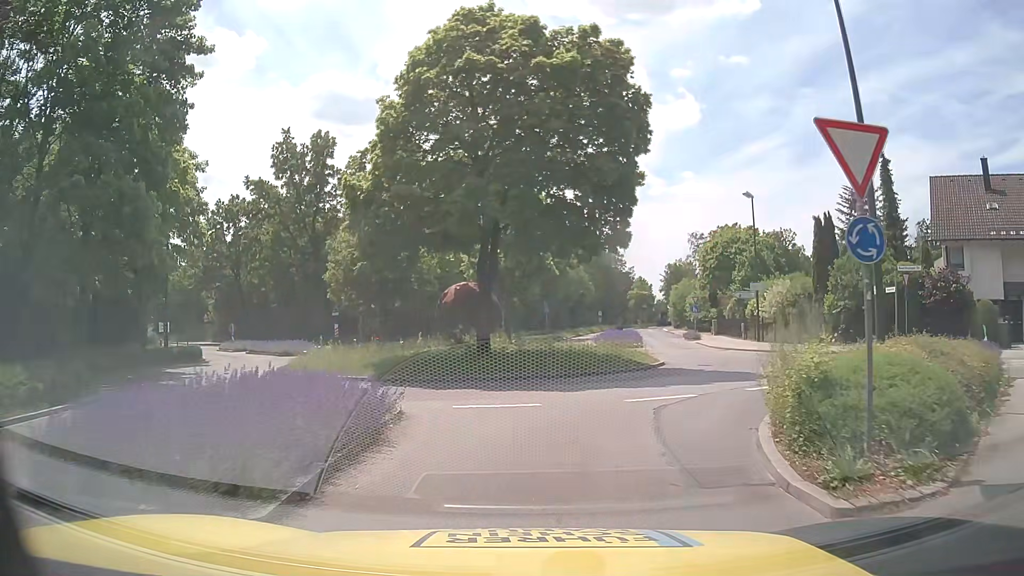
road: tertiary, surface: asphalt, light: Day
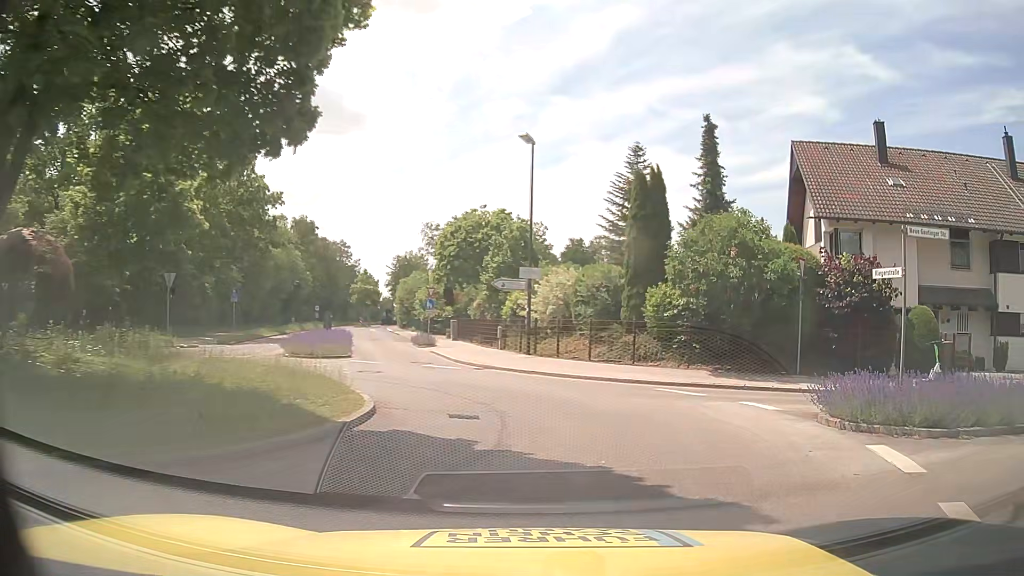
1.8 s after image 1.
(+1.8, +12.8) m; +22°
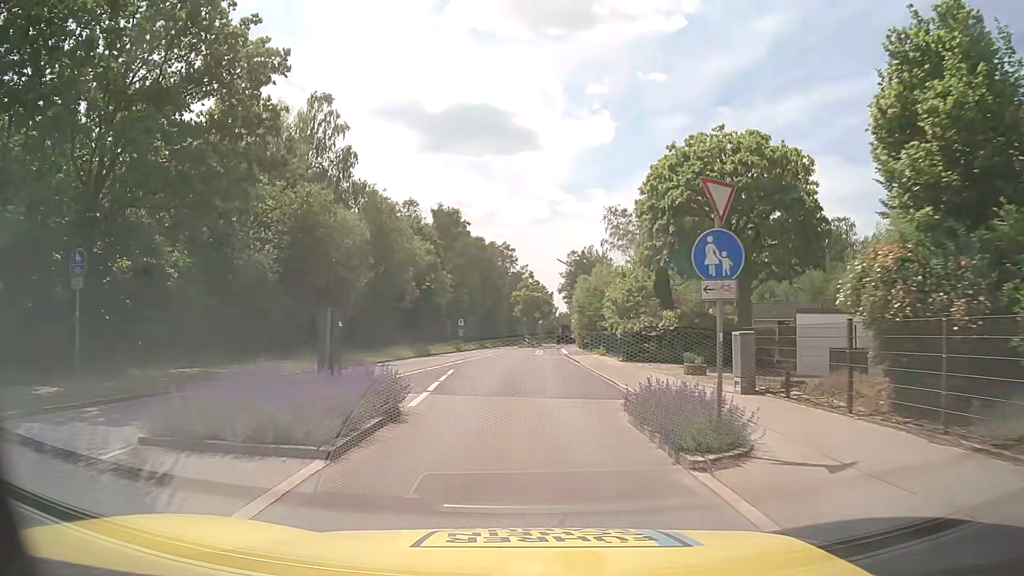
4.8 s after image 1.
(-4.1, +27.5) m; -14°
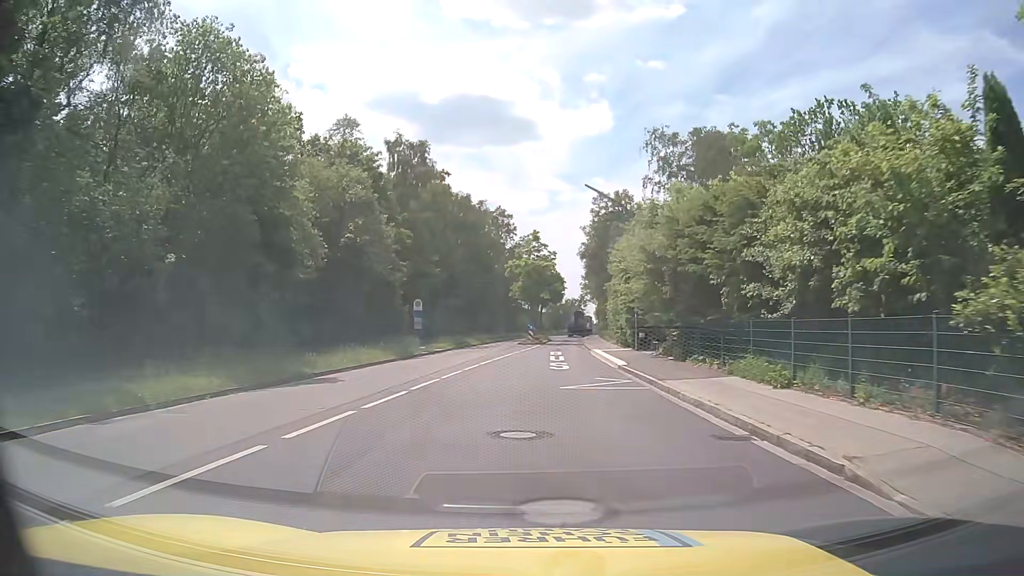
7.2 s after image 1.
(-0.3, +28.6) m; 0°
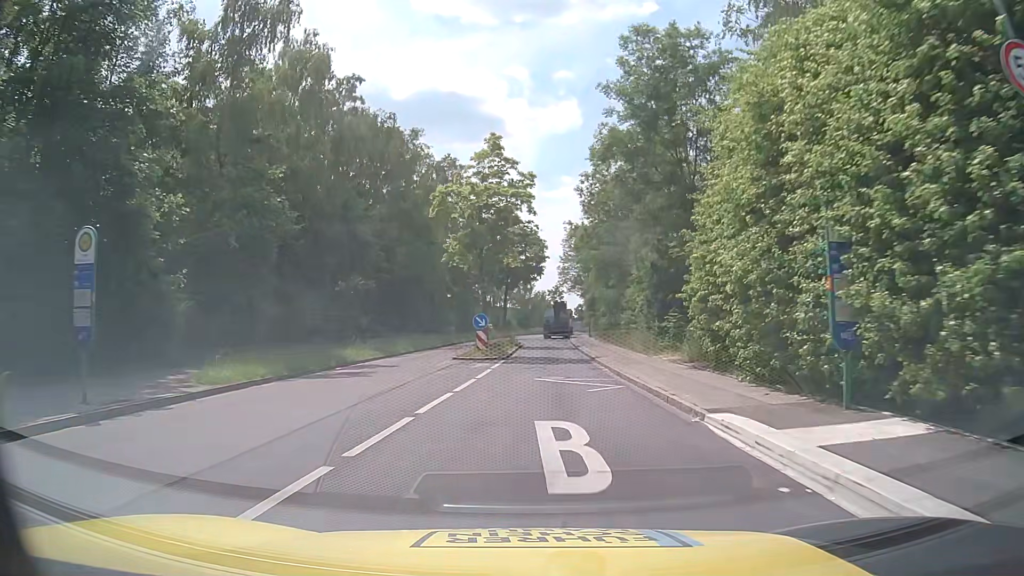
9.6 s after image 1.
(+0.4, +29.1) m; +2°
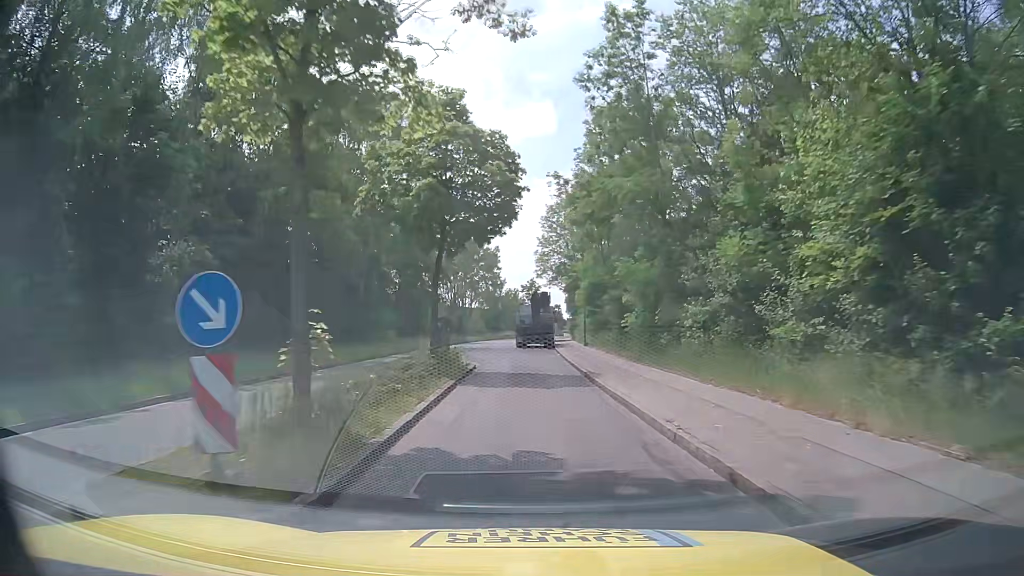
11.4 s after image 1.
(+0.5, +21.3) m; +2°
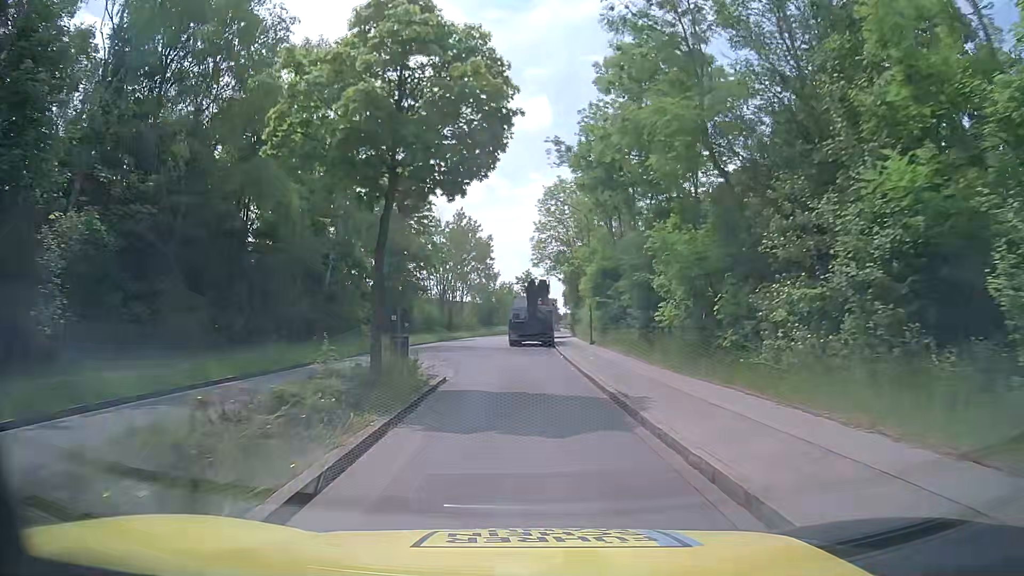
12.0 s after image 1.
(+0.1, +7.0) m; +1°
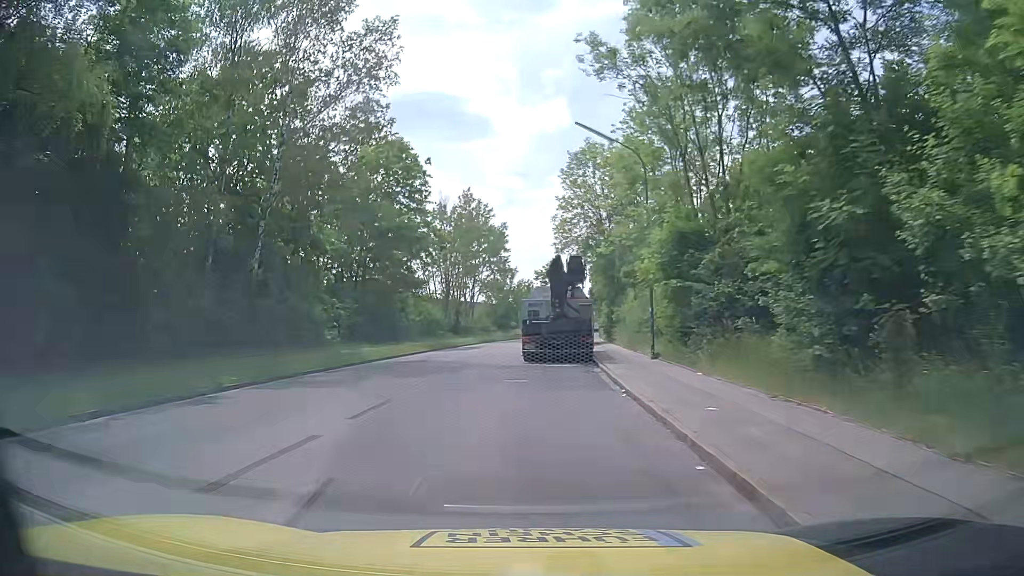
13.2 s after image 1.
(0.0, +13.4) m; 0°
(-1, +10) (-2, +20) (-3, +30) (-3, +40) (-2, +50) (-1, +60) (+1, +69) (+2, +79) (+3, +89) (+4, +99) m
